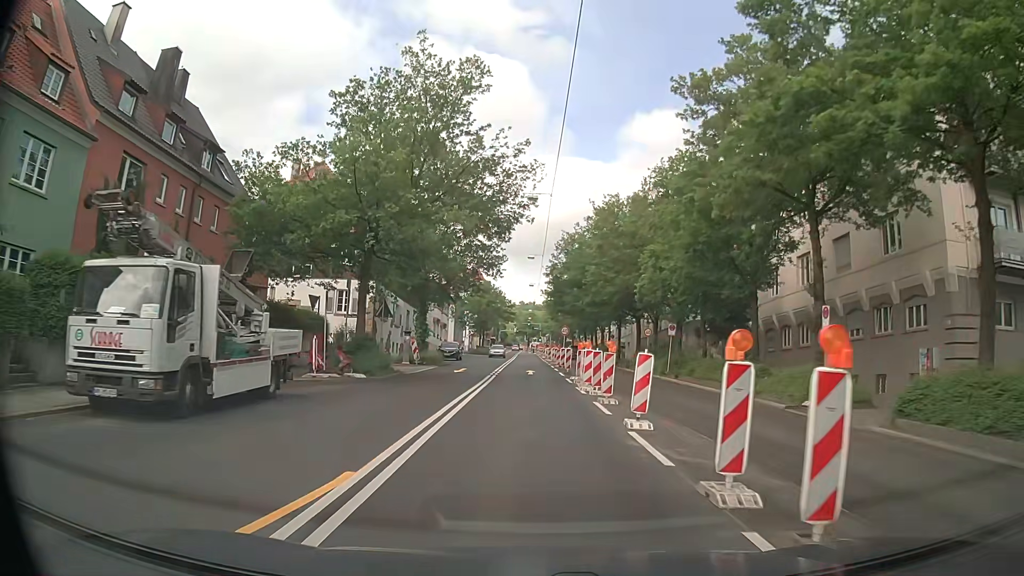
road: secondary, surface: asphalt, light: Day
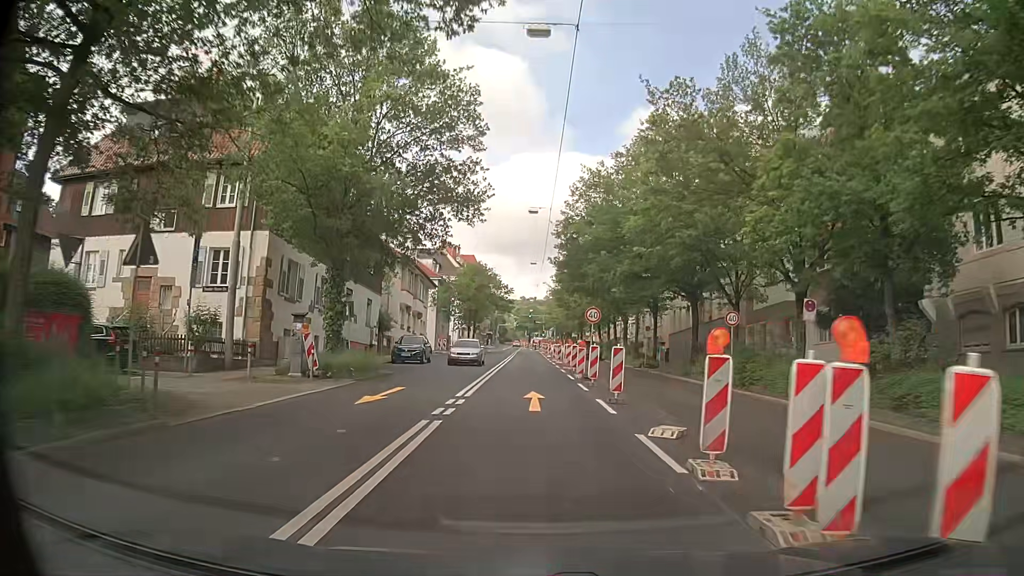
(-0.1, +18.7) m; 0°
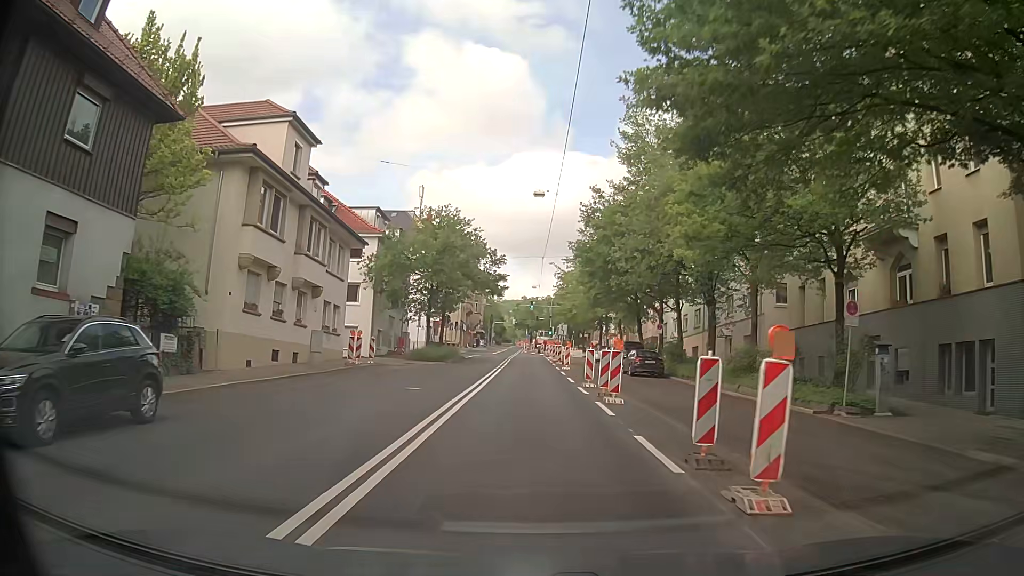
(+0.1, +29.9) m; 0°
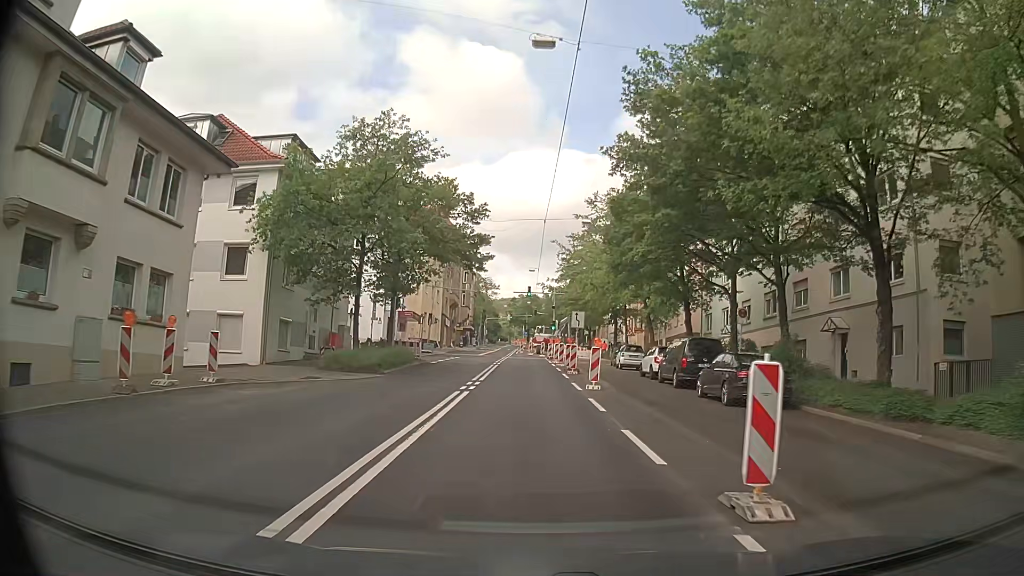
(-0.1, +17.5) m; 0°
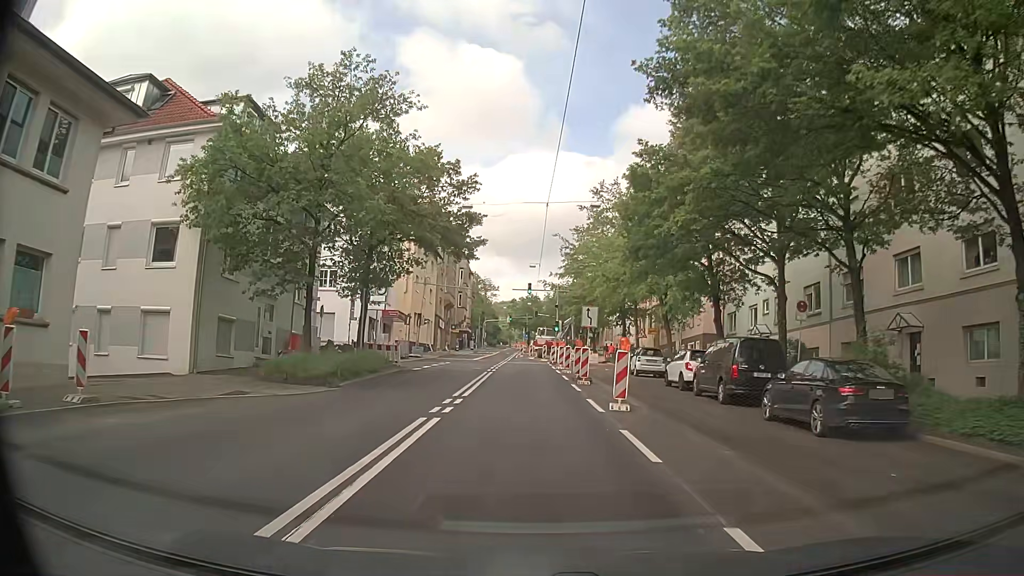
(0.0, +5.9) m; 0°
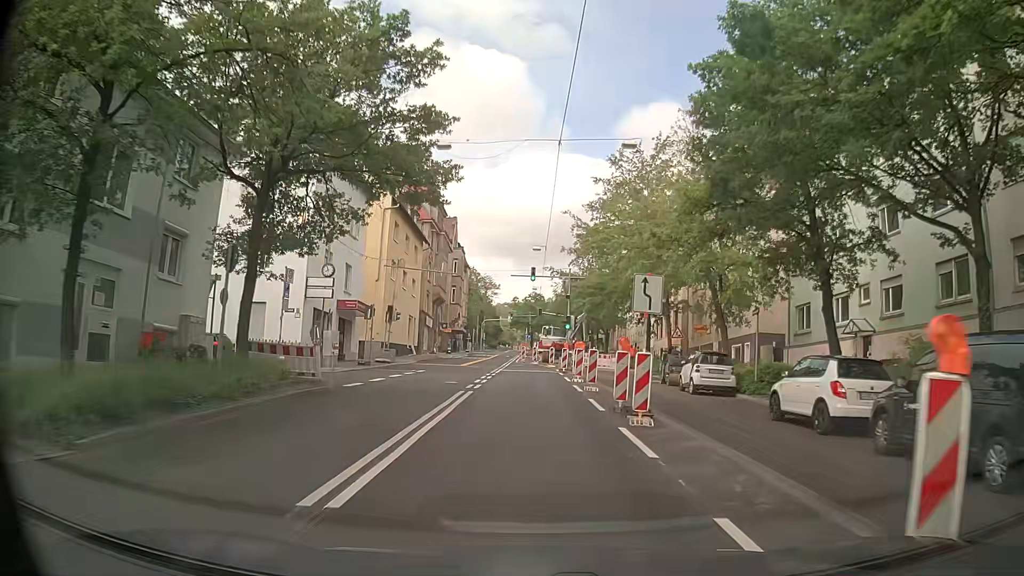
(-0.1, +11.7) m; -1°
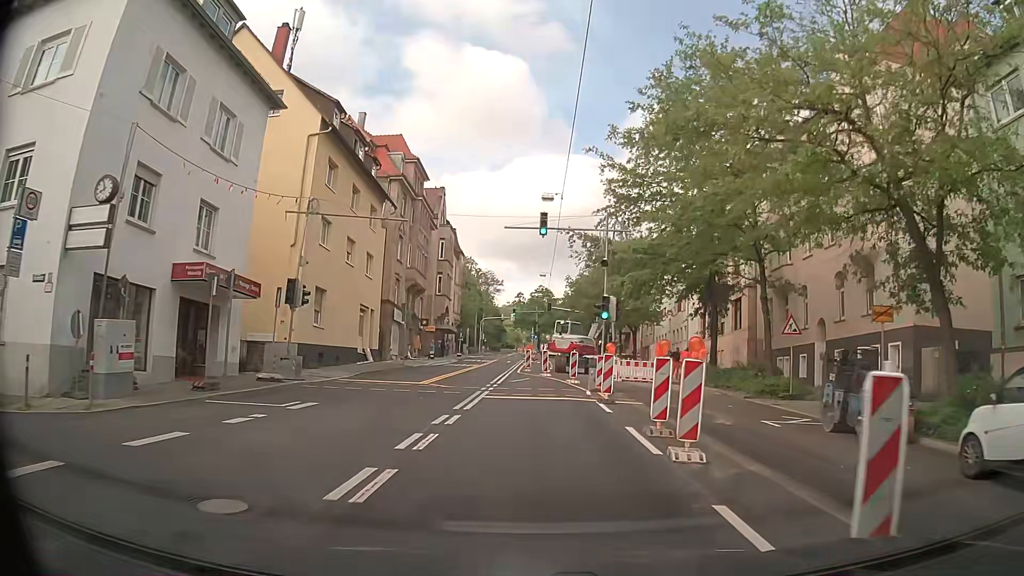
(+0.1, +17.4) m; 0°
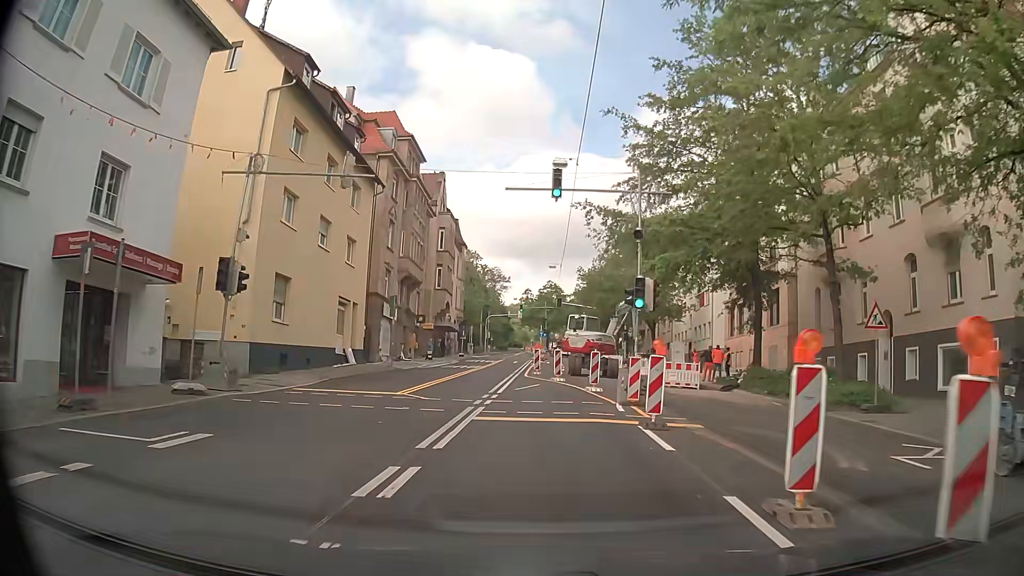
(0.0, +5.8) m; 0°
(0, +10) (-1, +20) (-2, +30) (-2, +40) (-2, +50) (-2, +60) (-2, +70) (-1, +80) (-1, +90) (-1, +100) m
